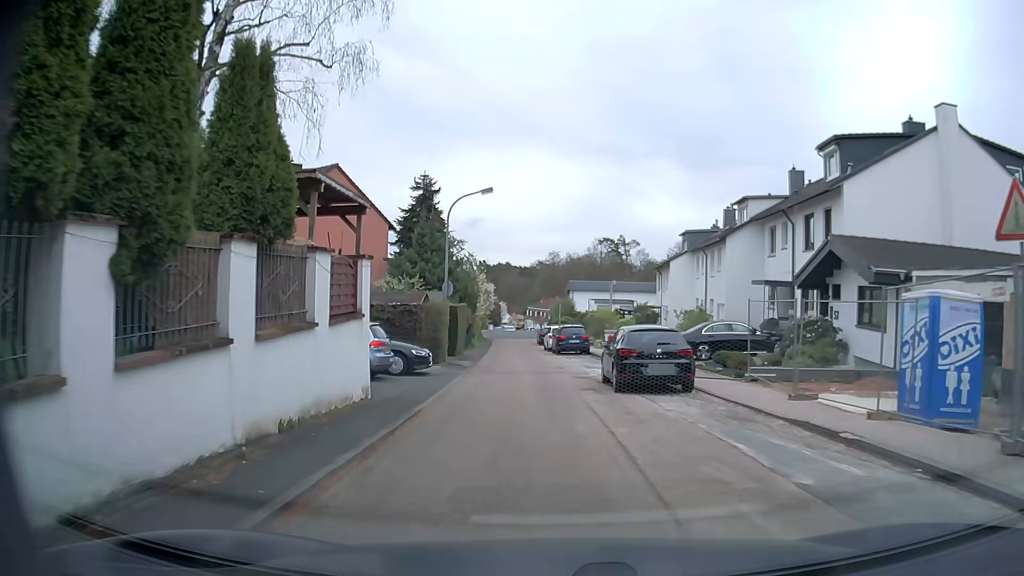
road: residential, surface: asphalt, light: Day
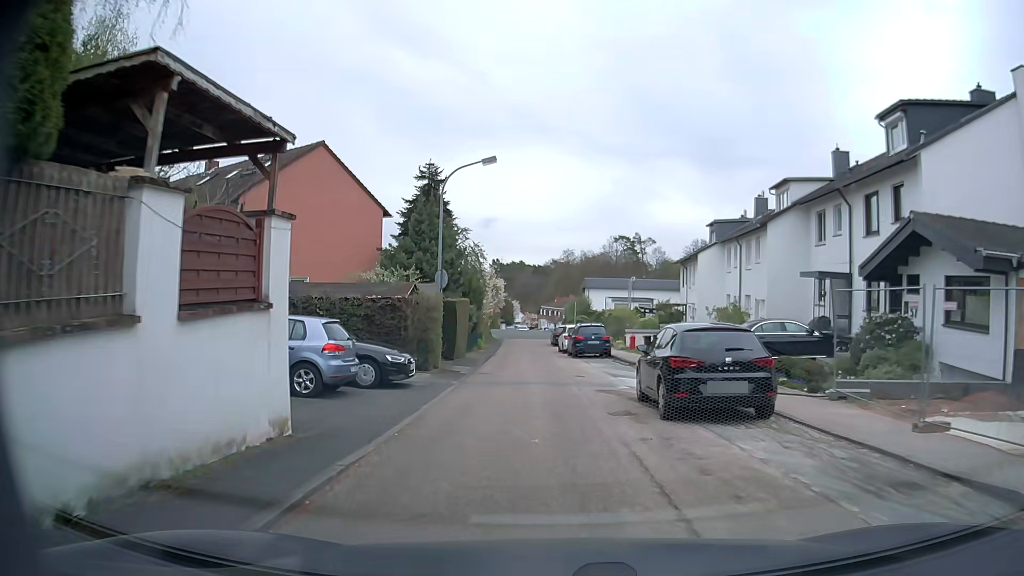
(-0.1, +4.5) m; -2°
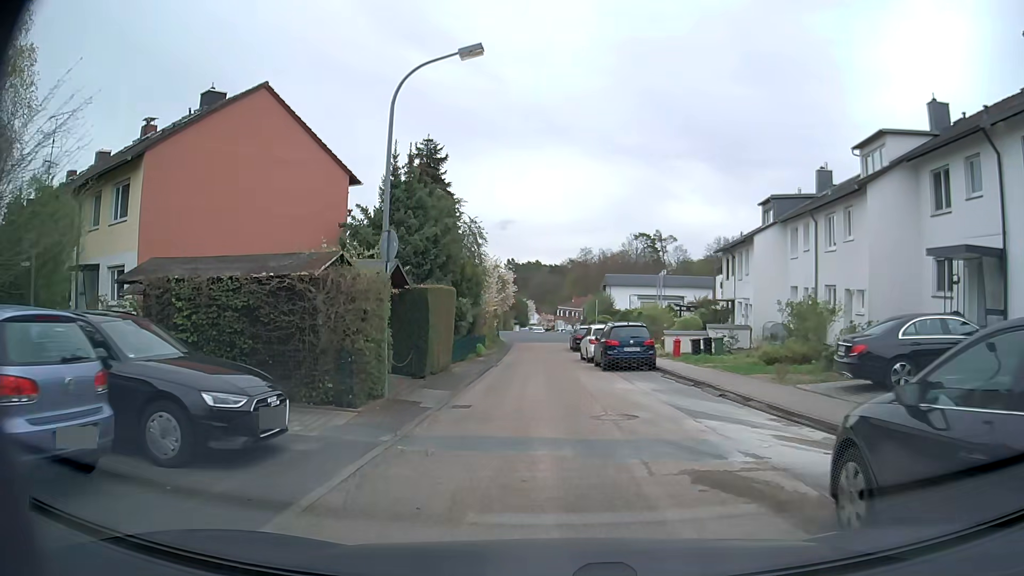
(-0.2, +8.6) m; -2°
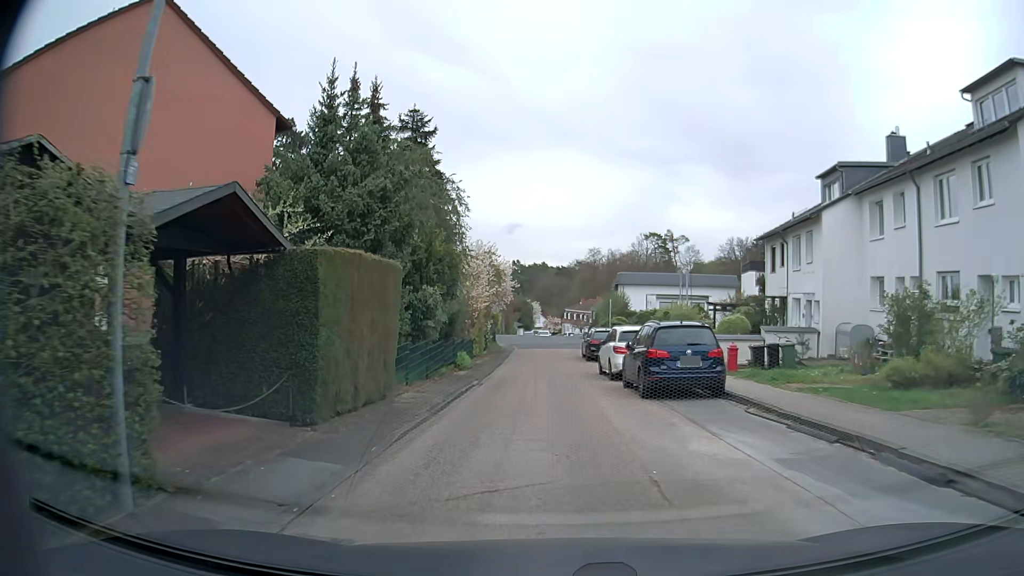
(-0.1, +8.1) m; 0°
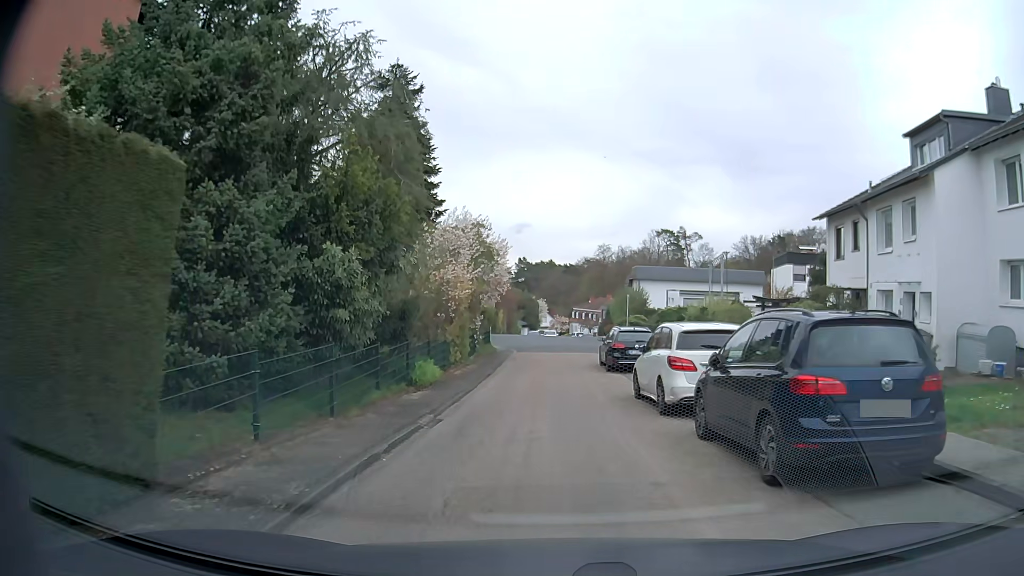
(-0.1, +8.0) m; 0°
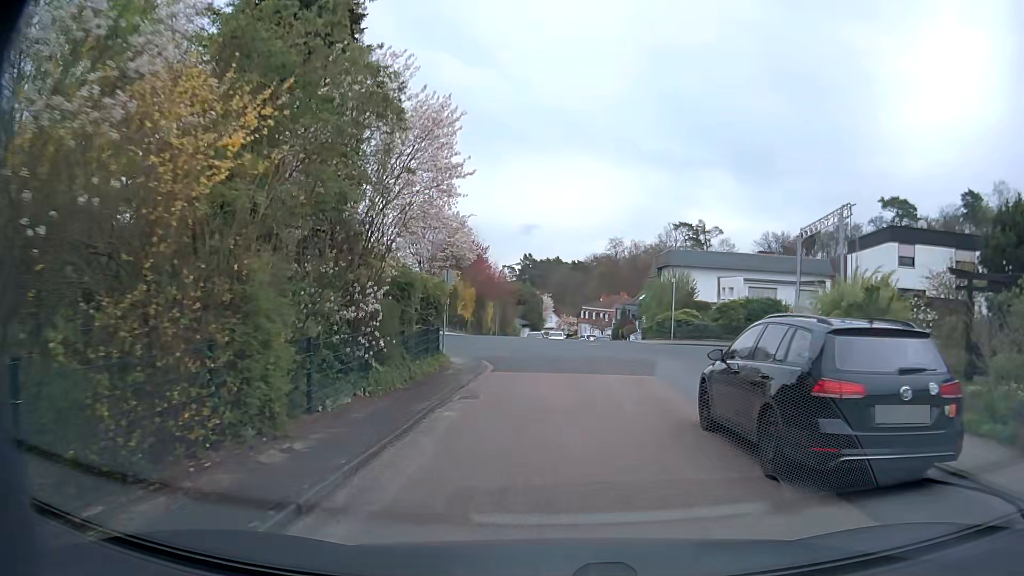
(-0.4, +16.3) m; -2°
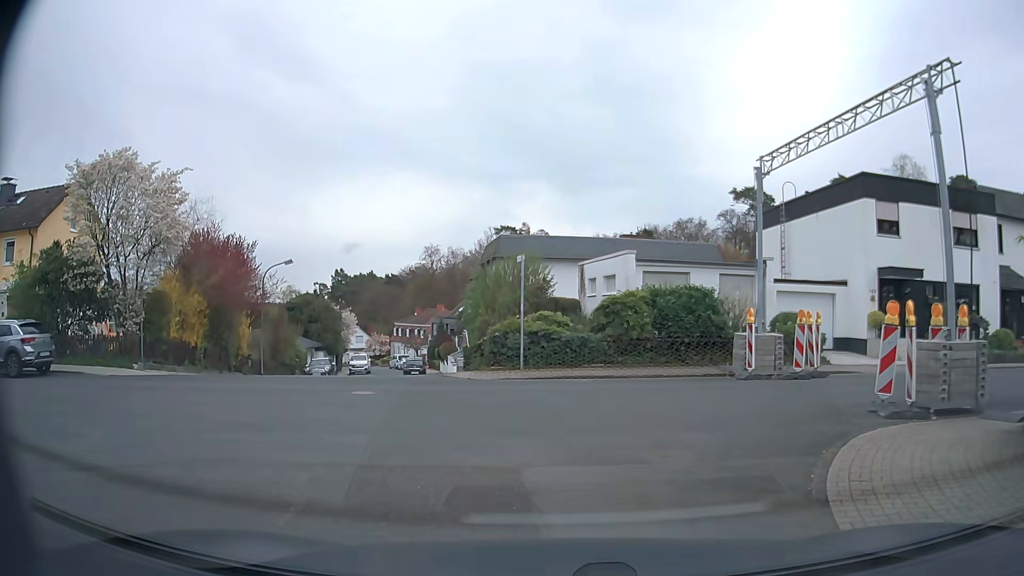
(+1.5, +14.8) m; +16°
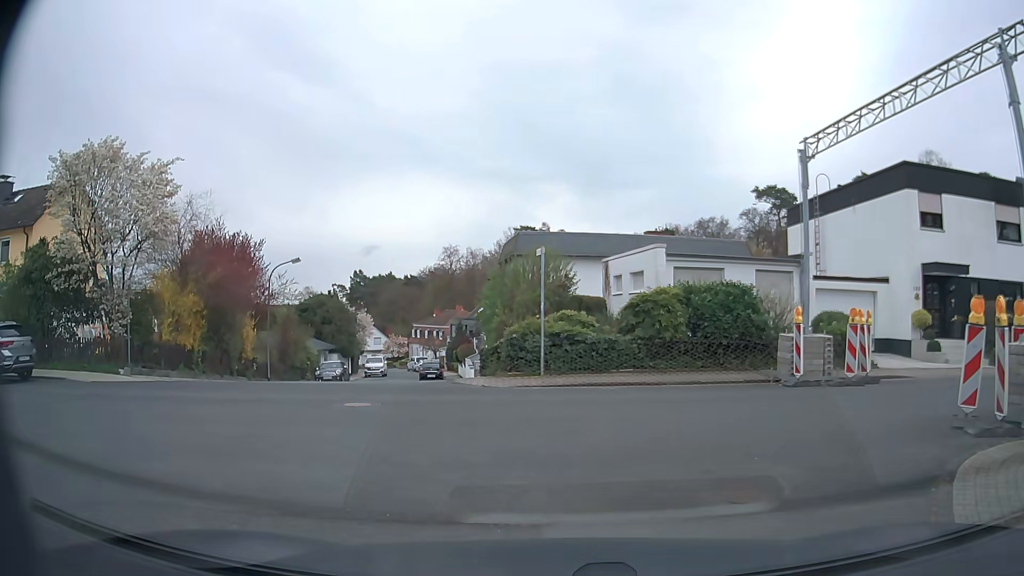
(0.0, +1.8) m; -3°
(-2, +10) (-4, +20) (-5, +29) (-8, +39) (-11, +49) (-12, +59) (-14, +68) (-16, +78) (-20, +88) (-24, +96) m
